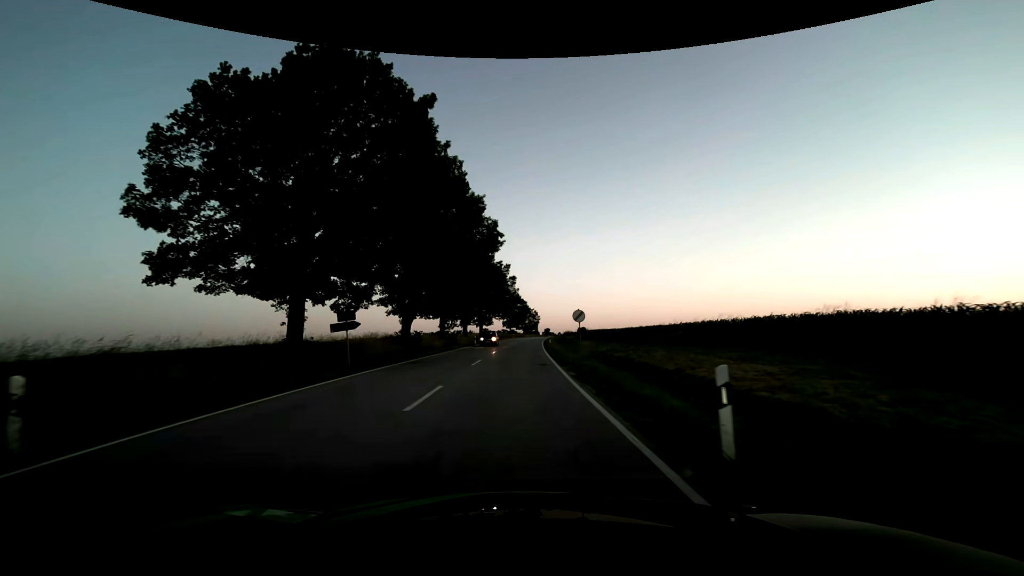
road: secondary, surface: asphalt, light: Sunrise
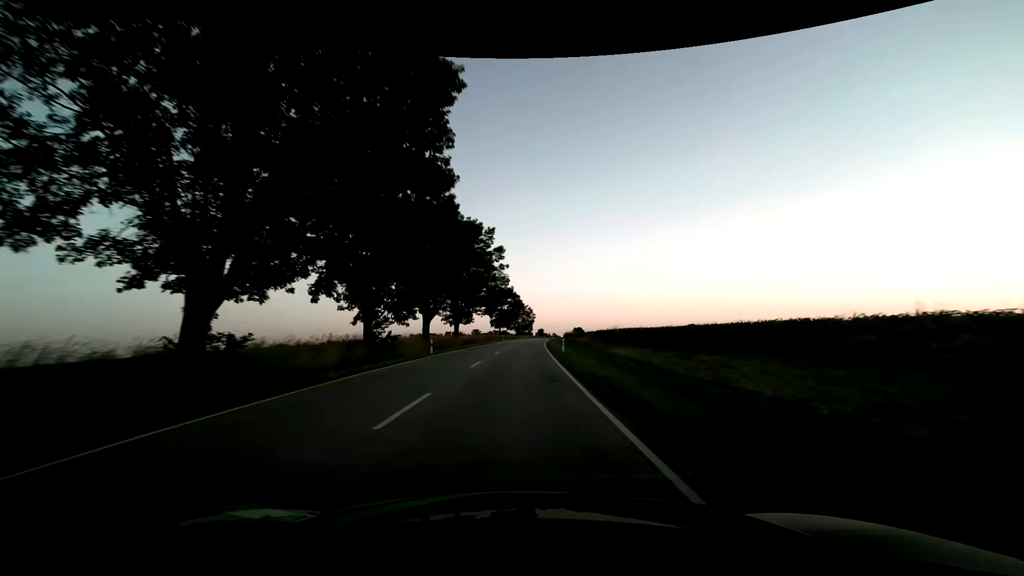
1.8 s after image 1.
(+0.3, +25.7) m; +1°
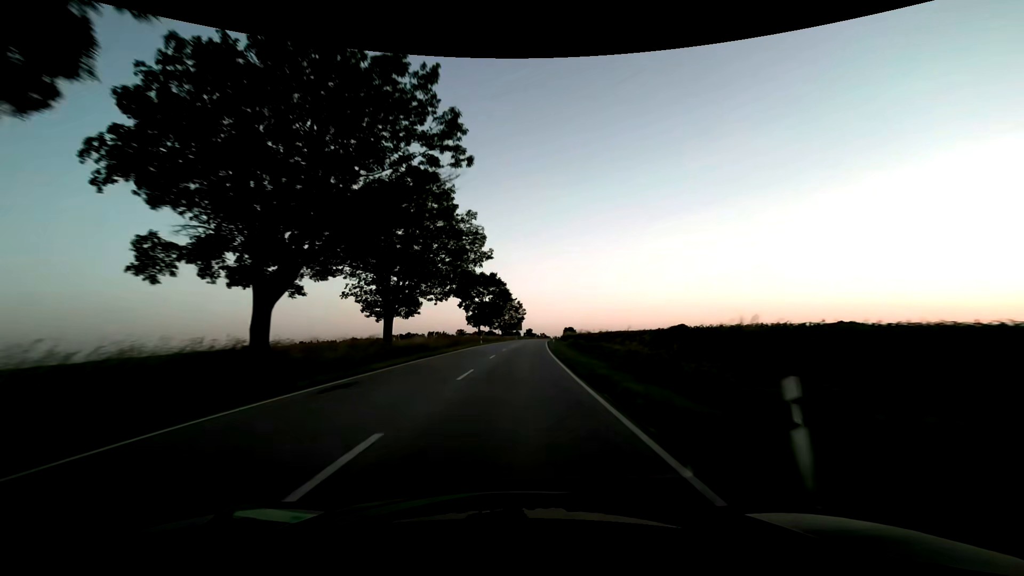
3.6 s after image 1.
(+0.3, +28.9) m; +2°
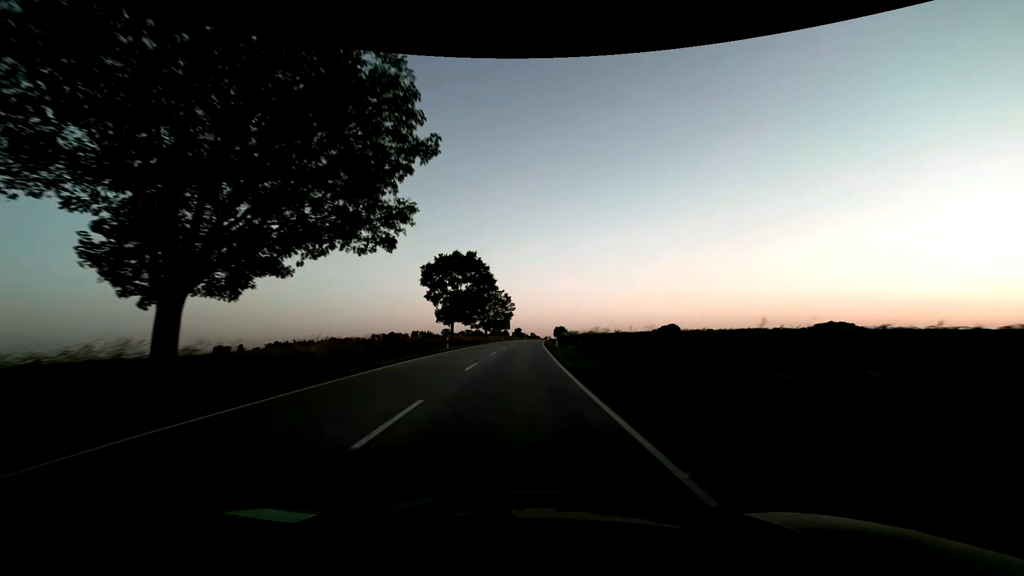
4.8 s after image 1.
(+0.2, +21.0) m; +1°
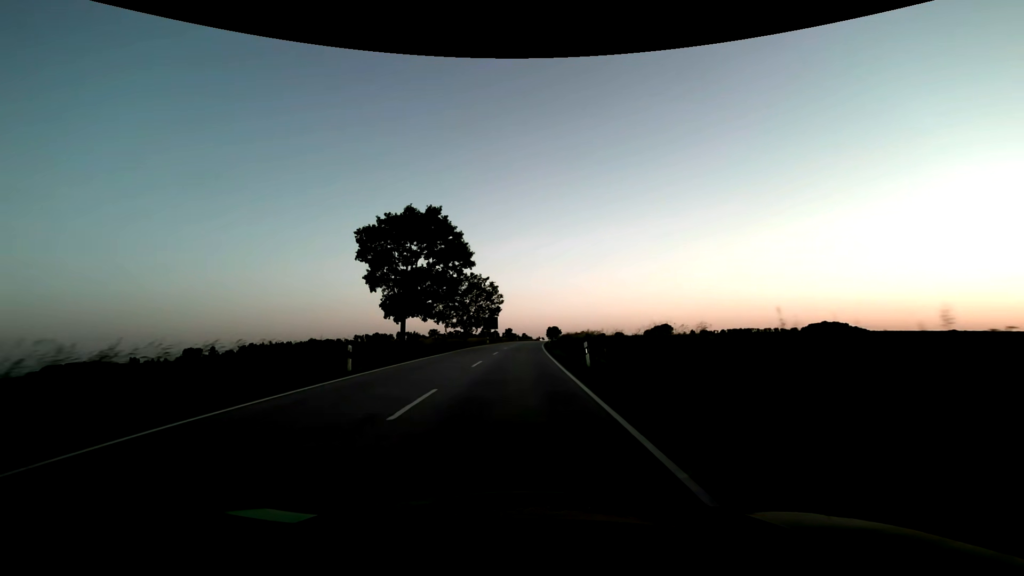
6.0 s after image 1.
(+0.2, +22.2) m; +1°
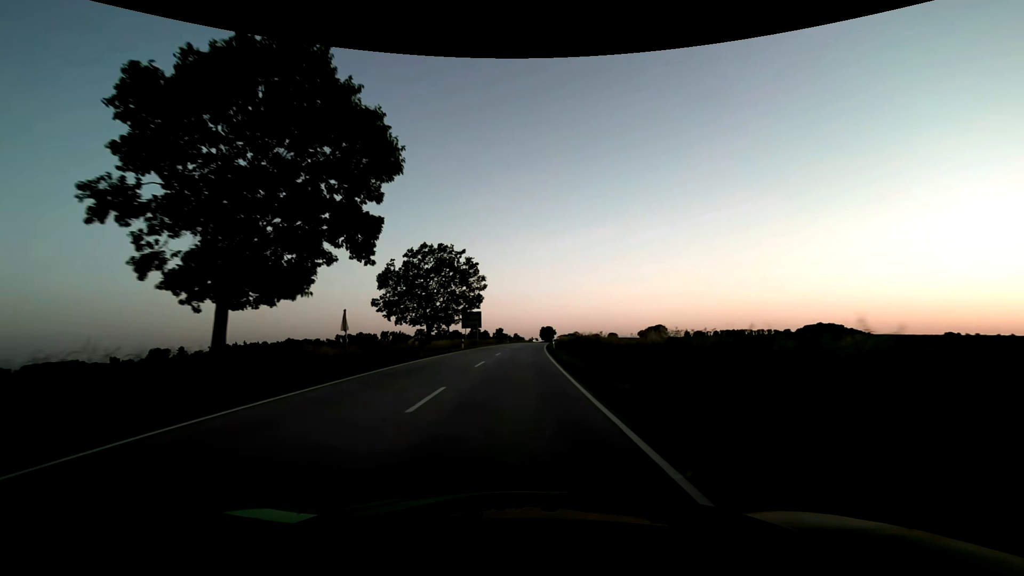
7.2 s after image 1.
(+0.2, +23.4) m; +1°
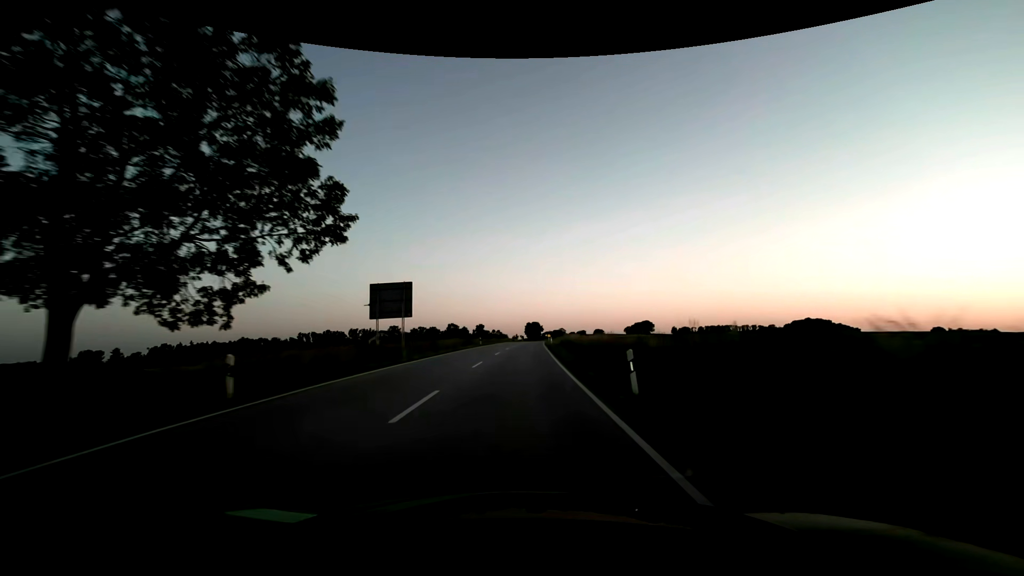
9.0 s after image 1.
(+0.6, +37.3) m; +2°
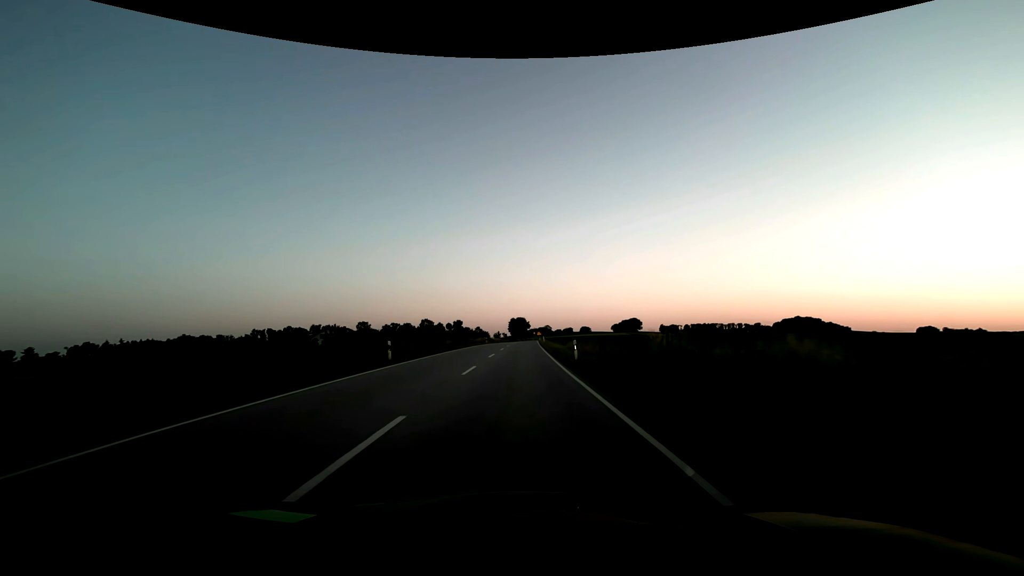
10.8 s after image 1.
(+0.7, +39.8) m; +2°
(0, +10) (0, +20) (0, +30) (0, +40) (+1, +50) (+1, +60) (+1, +70) (+2, +80) (+2, +90) (+2, +100) m
